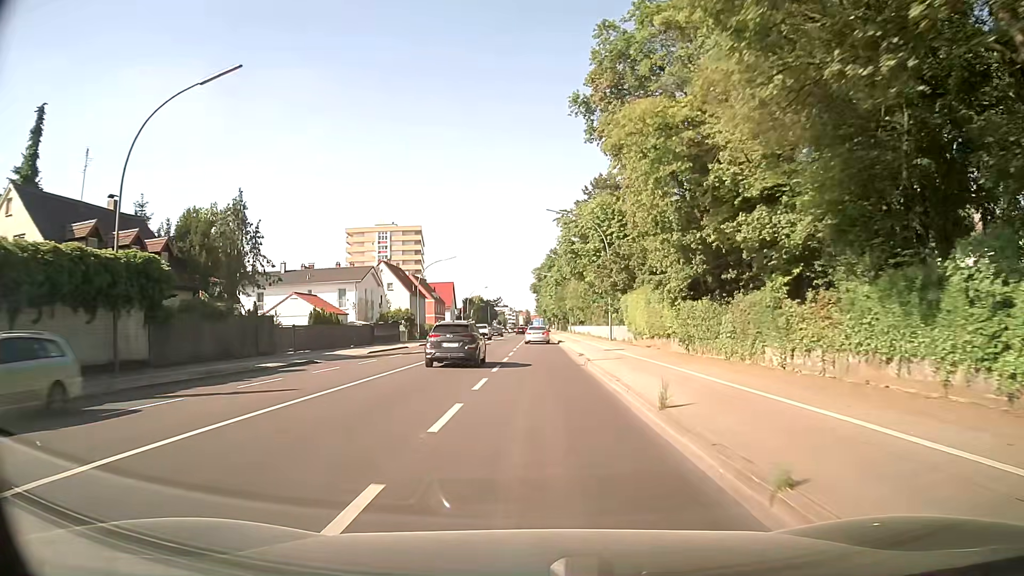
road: secondary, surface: asphalt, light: Day
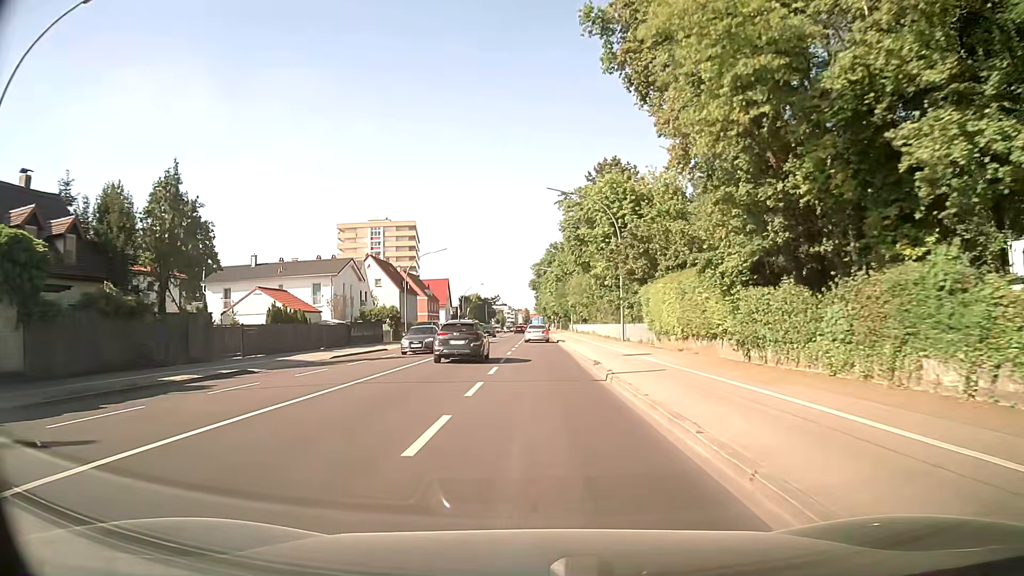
(+0.1, +7.6) m; 0°
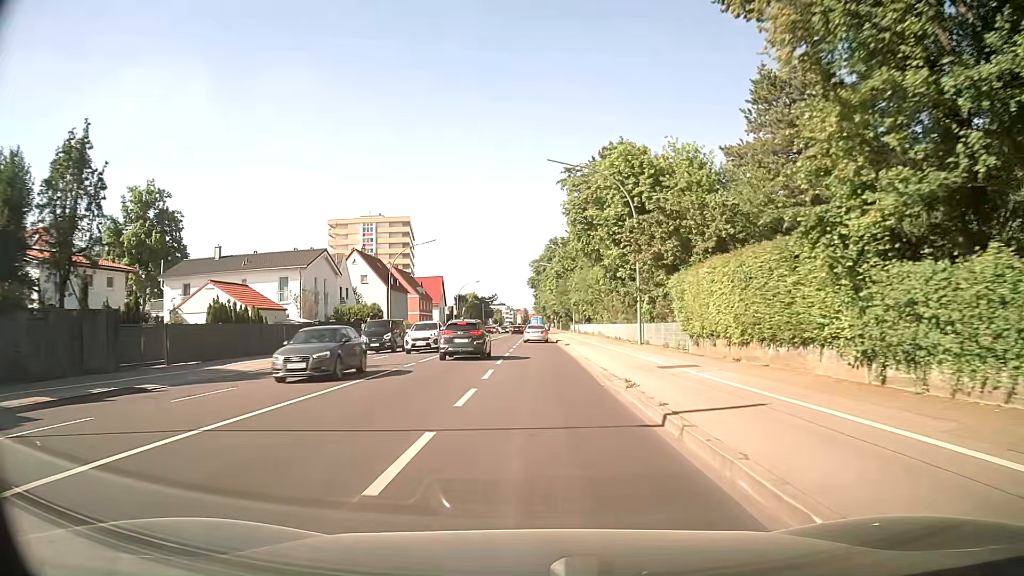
(0.0, +7.6) m; 0°
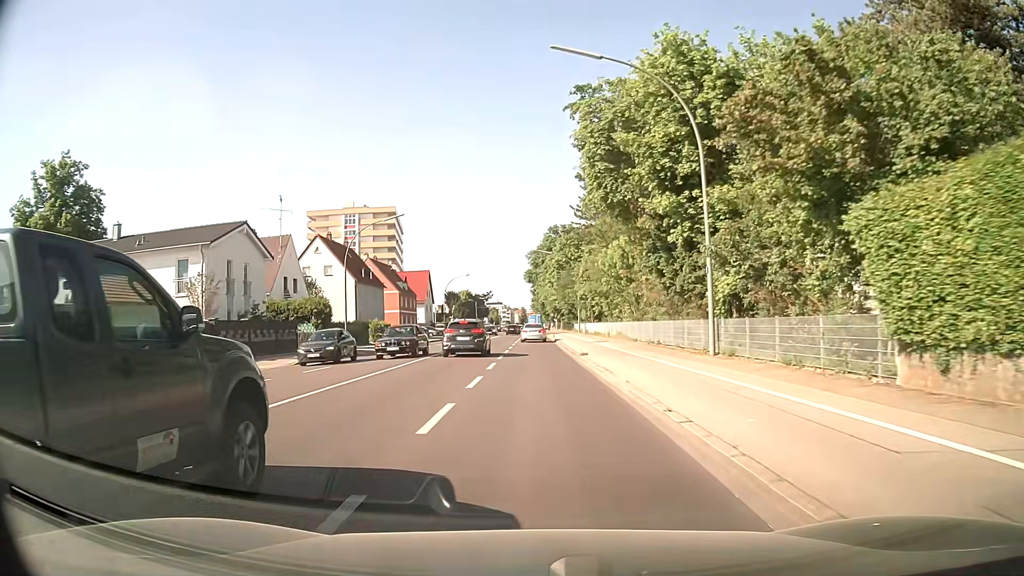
(+0.2, +15.4) m; +1°
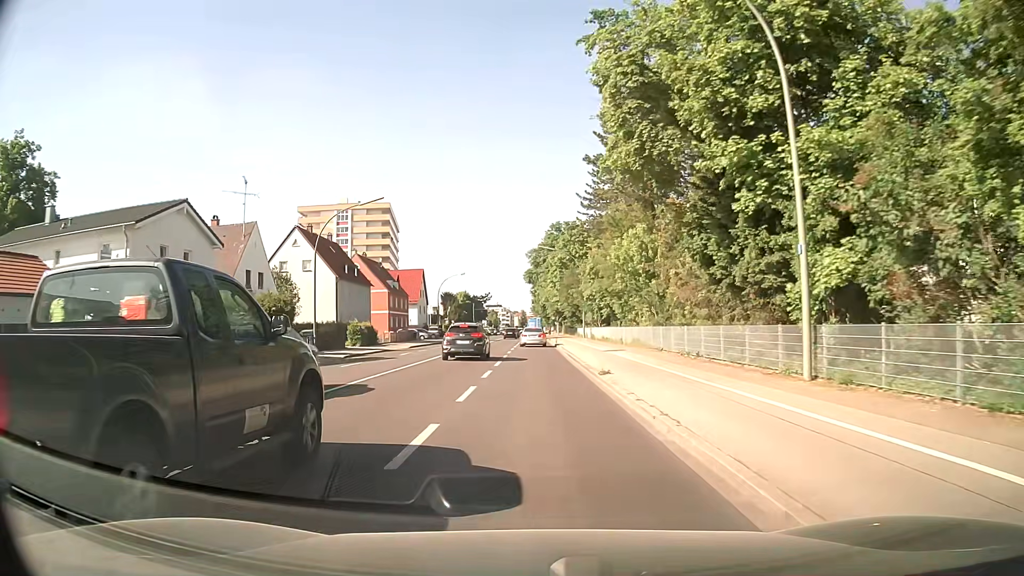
(0.0, +7.6) m; 0°
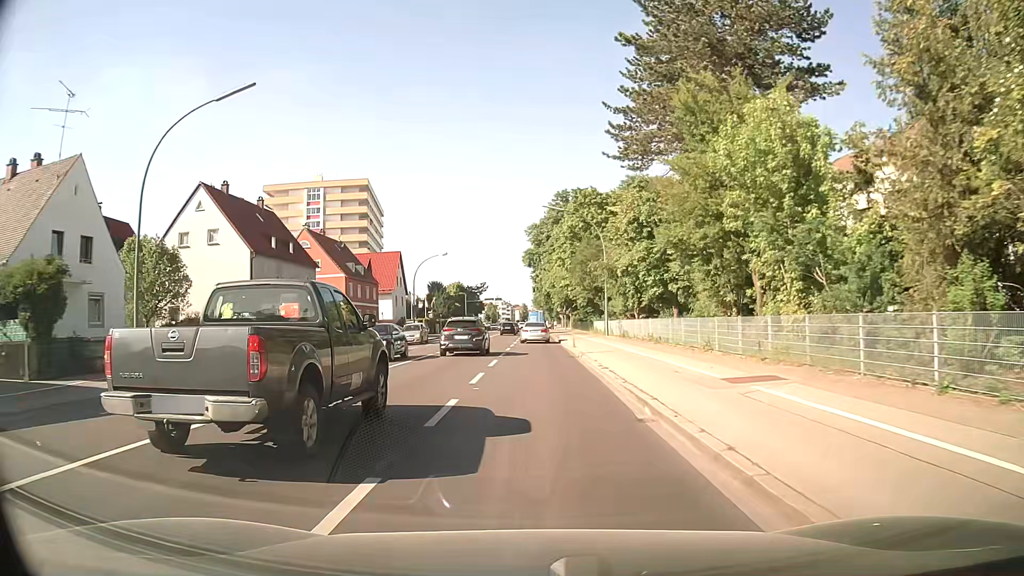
(-0.1, +21.6) m; 0°
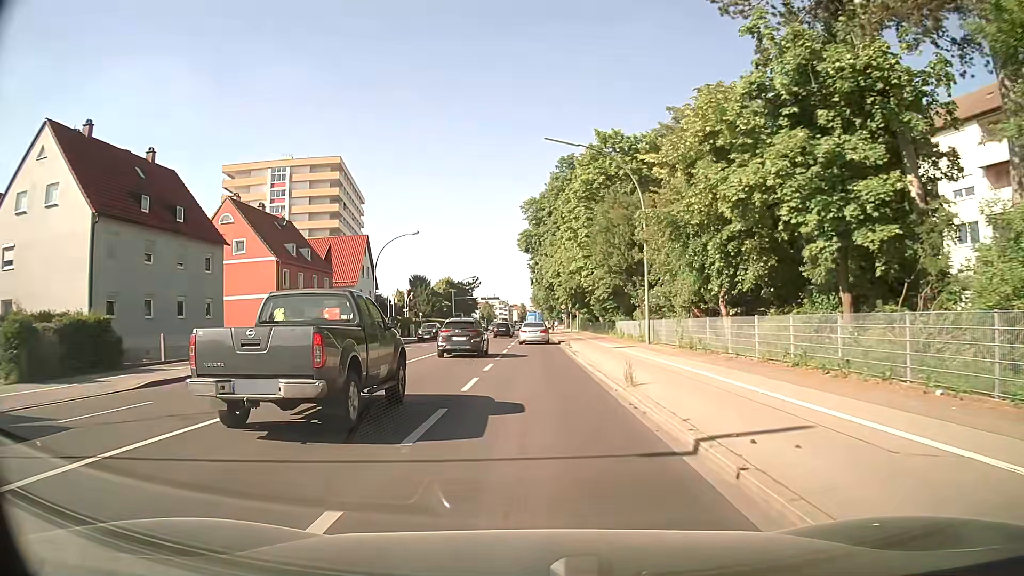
(0.0, +19.0) m; 0°
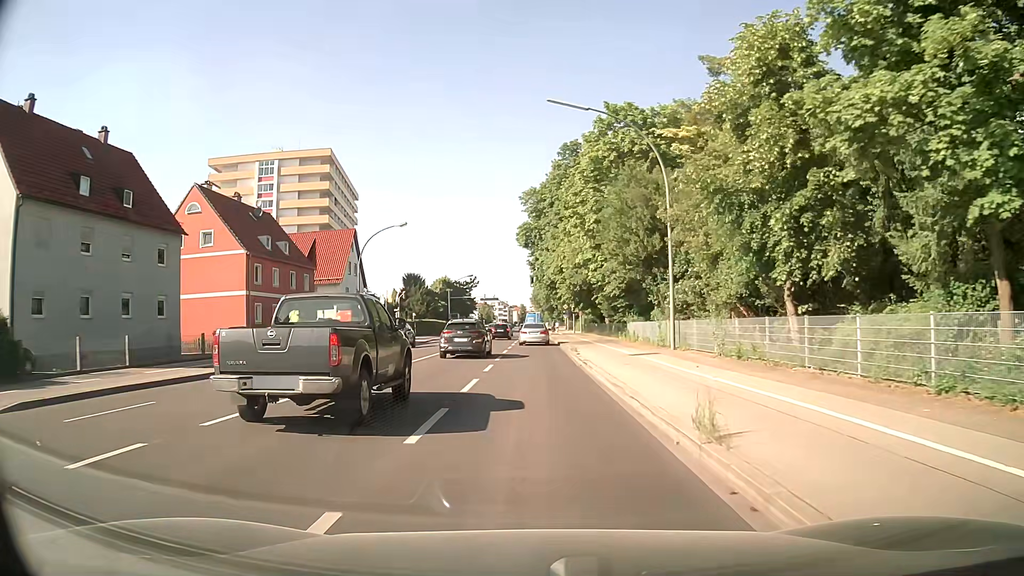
(0.0, +5.8) m; 0°
(0, +10) (0, +20) (0, +30) (0, +40) (0, +50) (0, +60) (0, +70) (0, +80) (0, +90) (0, +100) m
